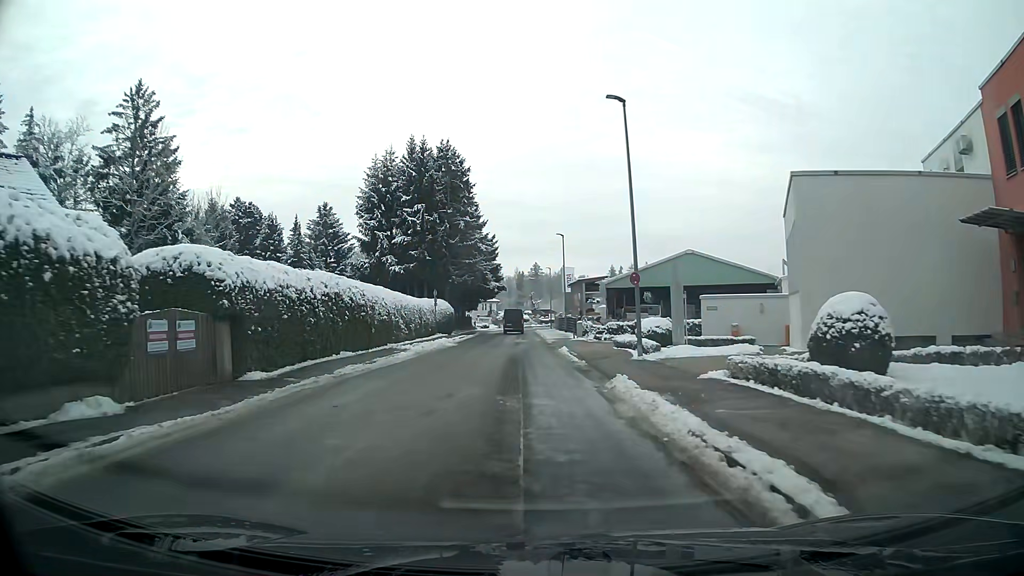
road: residential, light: Day
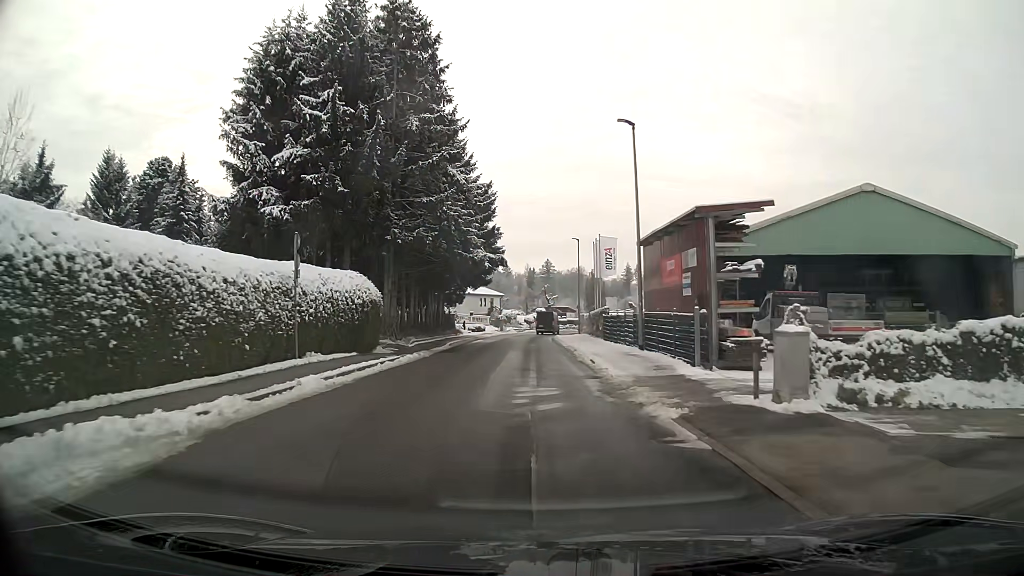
(-0.4, +32.5) m; 0°
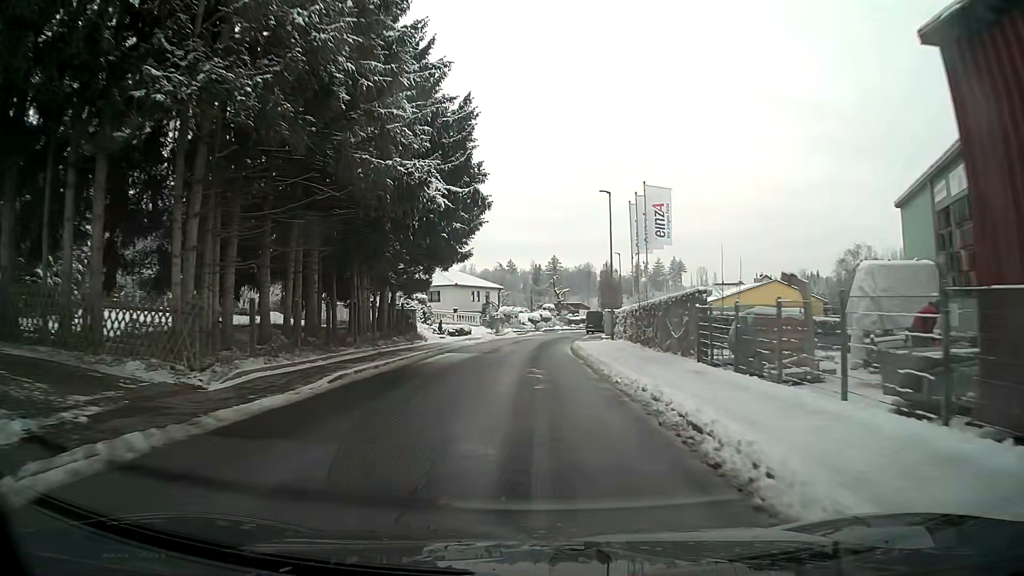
(-0.1, +20.9) m; -1°
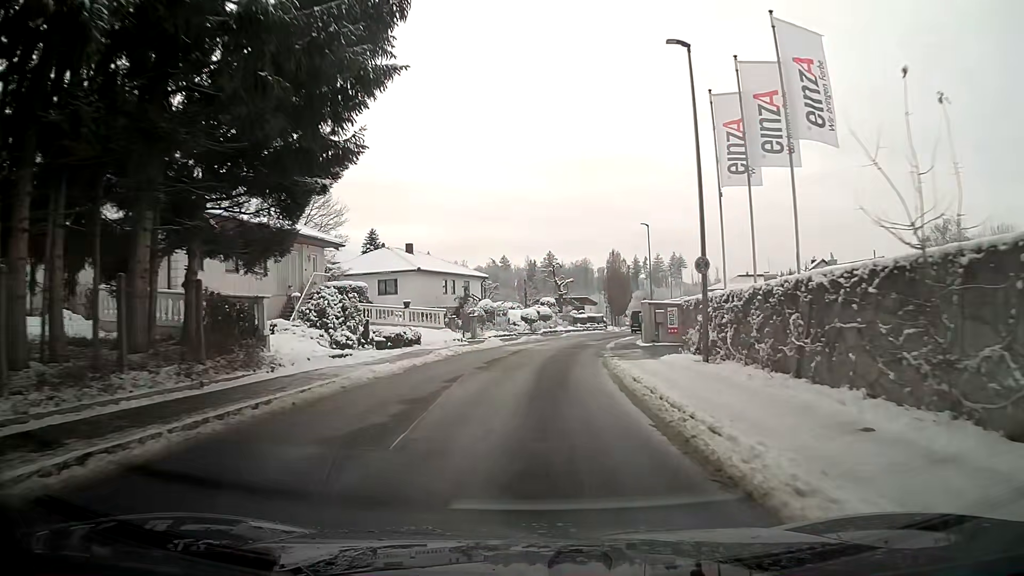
(+0.1, +20.5) m; +1°
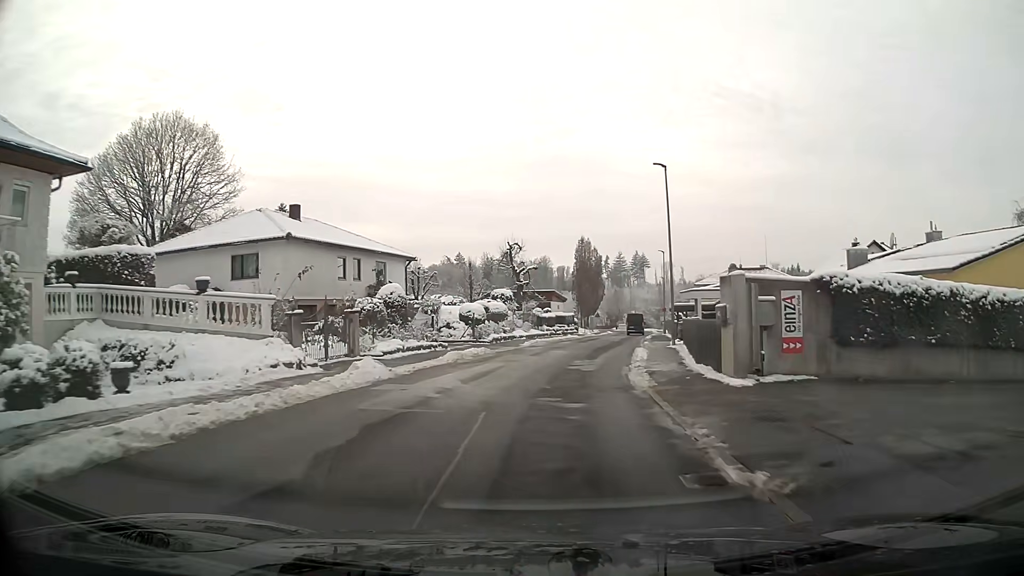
(+0.5, +20.2) m; +4°
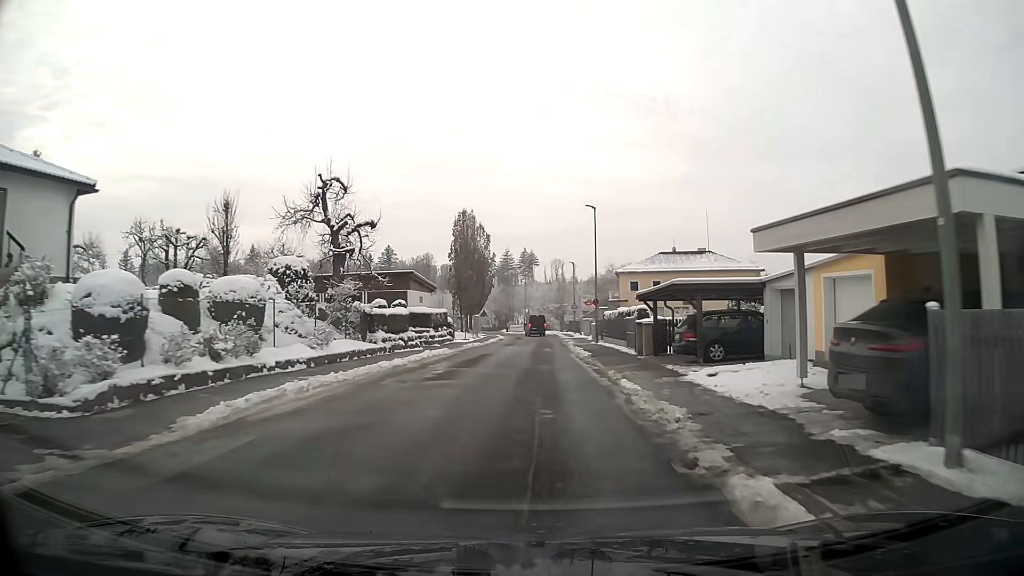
(+2.1, +26.3) m; +9°
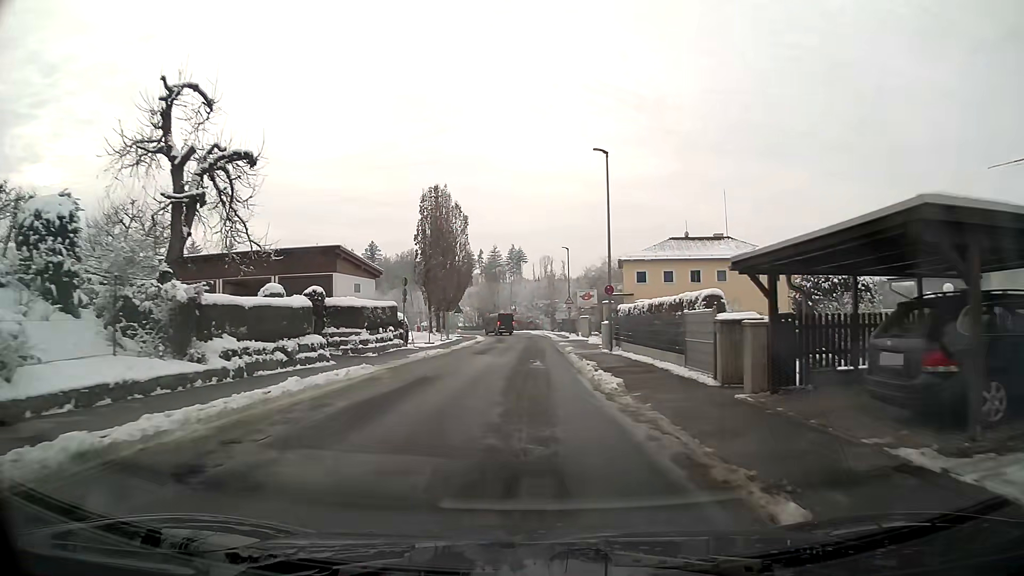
(+0.1, +13.2) m; 0°
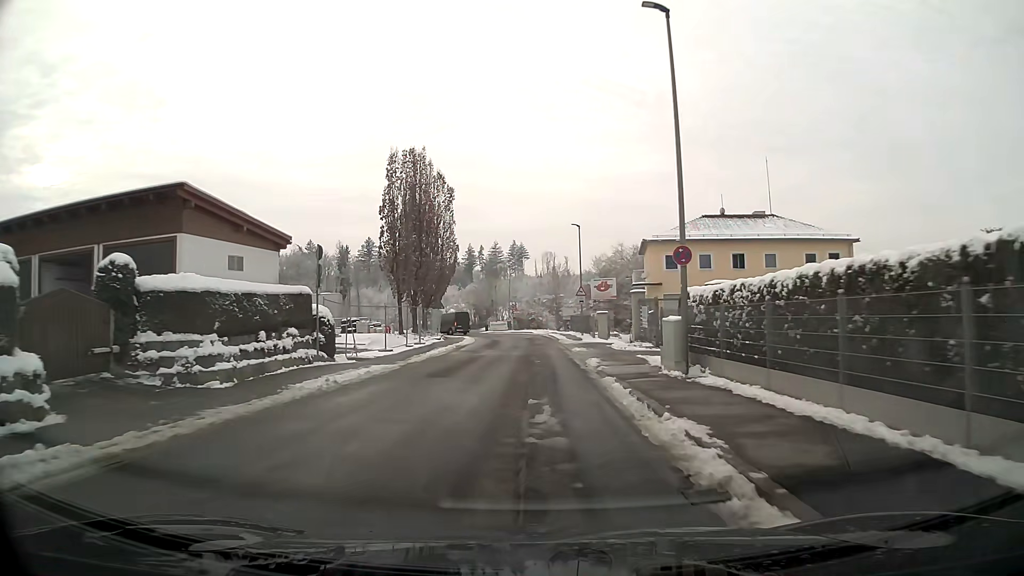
(0.0, +13.2) m; 0°
(0, +10) (0, +20) (0, +30) (0, +40) (0, +50) (-1, +60) (-4, +70) (-10, +78) (-18, +83) (-27, +86) m
